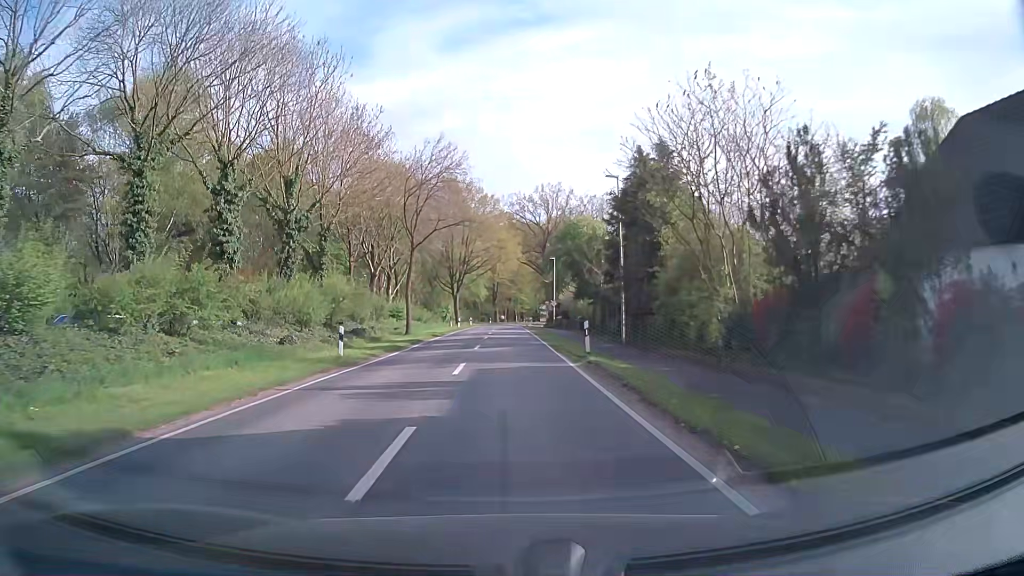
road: secondary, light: Day
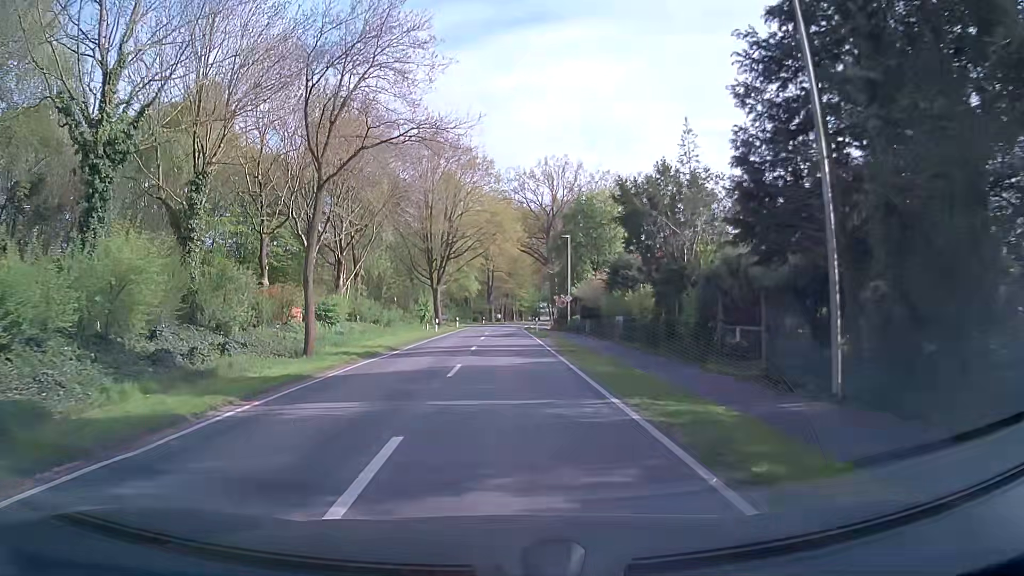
(0.0, +20.4) m; 0°
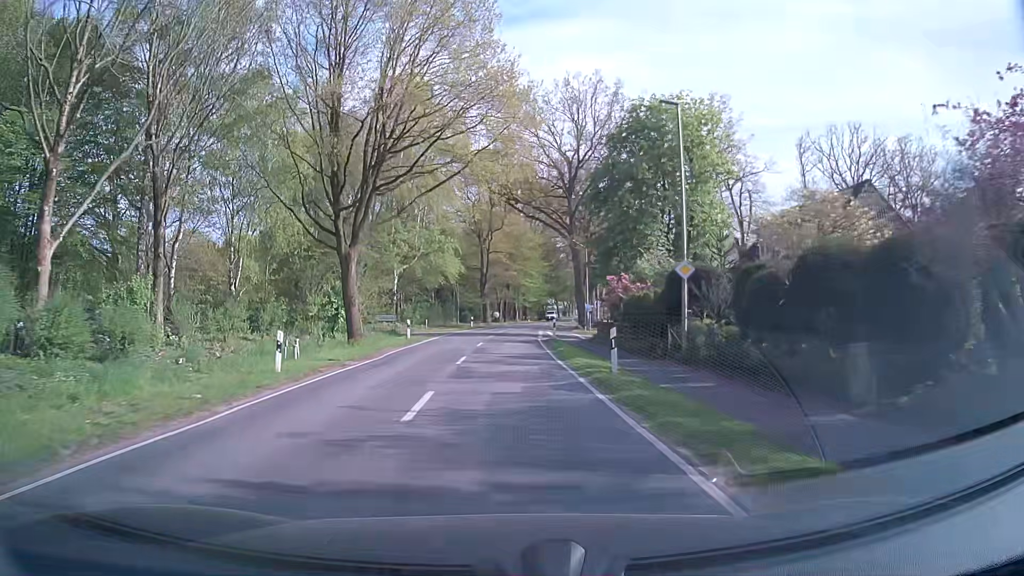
(-0.1, +35.4) m; 0°
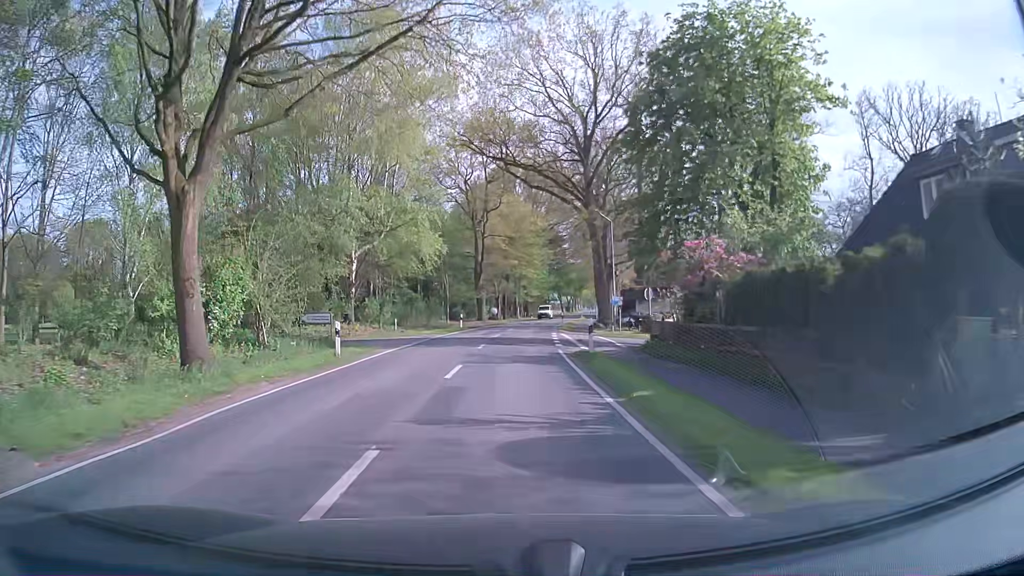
(+0.1, +14.7) m; +1°
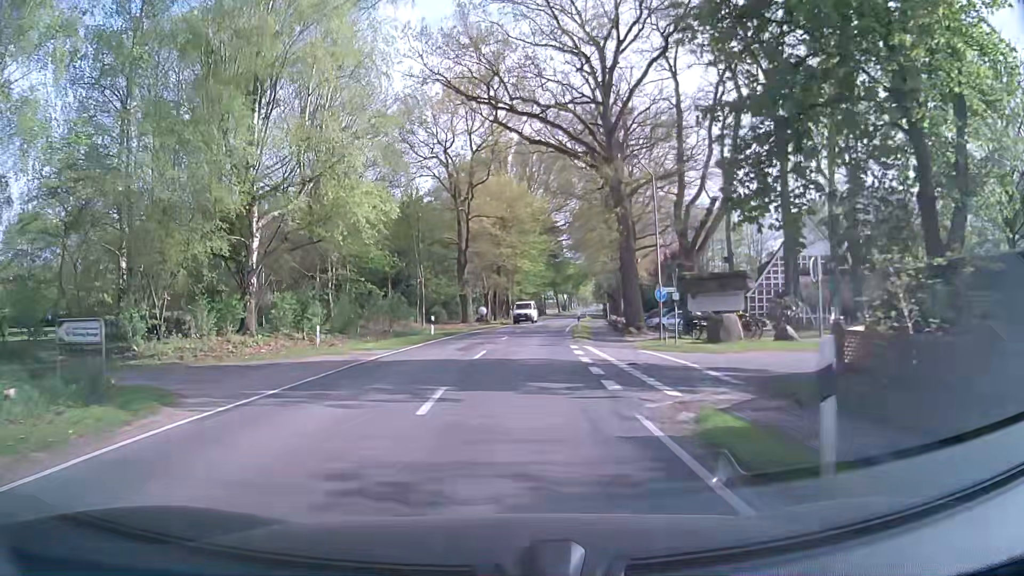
(-0.1, +15.0) m; 0°
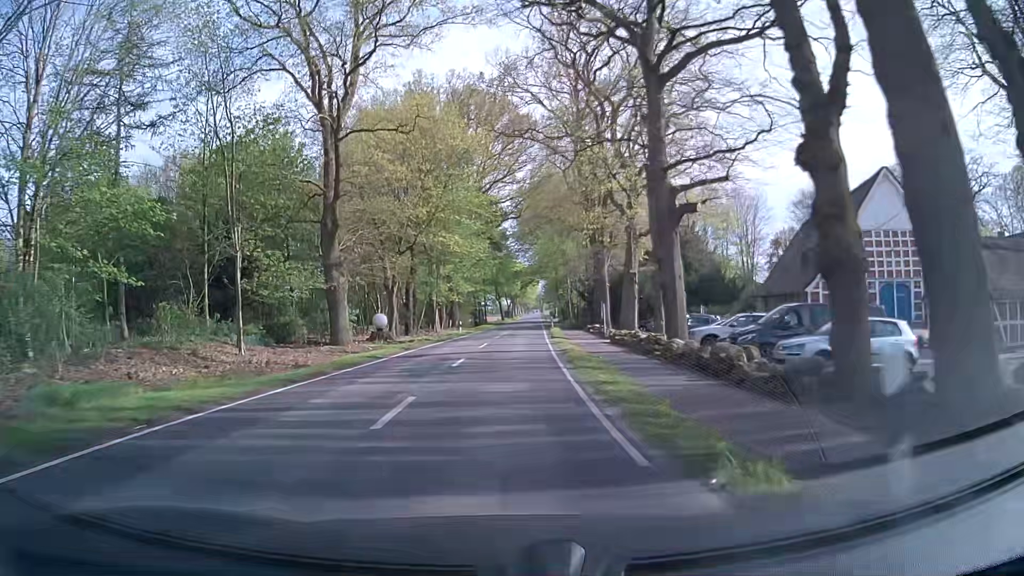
(+1.5, +30.0) m; +5°
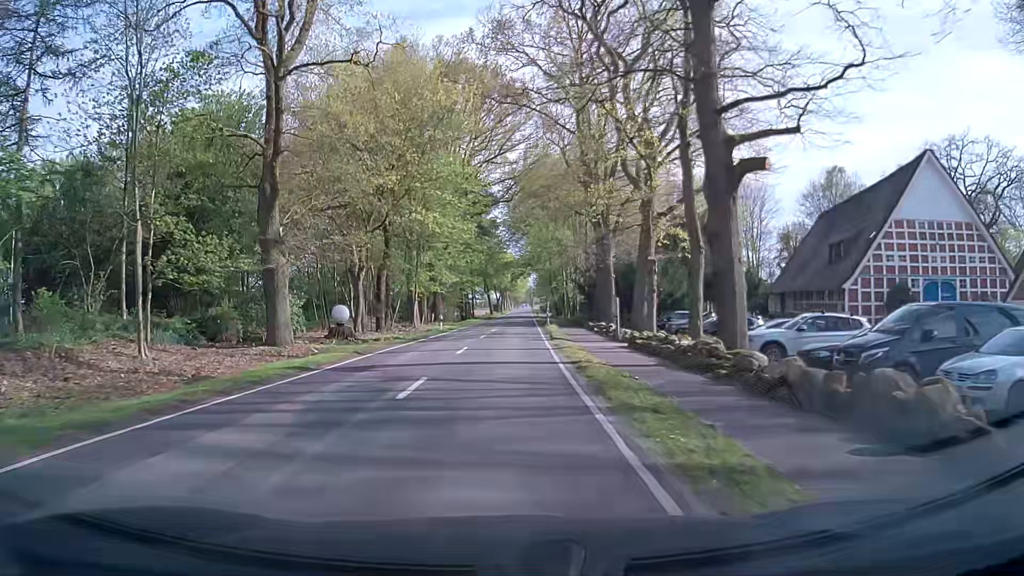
(+0.1, +7.5) m; +1°
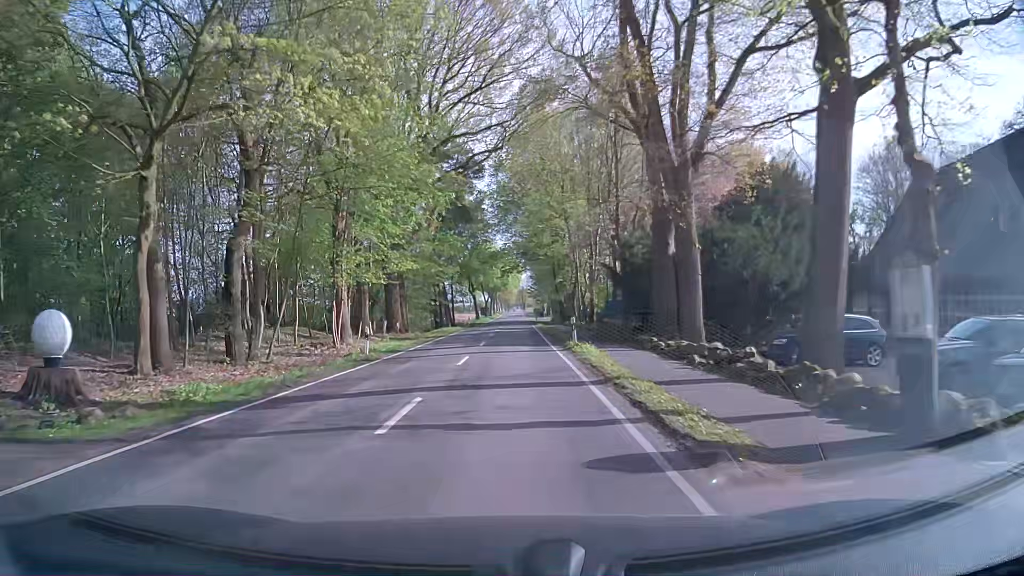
(+0.3, +22.5) m; +1°
(0, +10) (0, +20) (0, +30) (+1, +40) (+1, +50) (+1, +60) (+1, +70) (+1, +80) (+2, +90) (+2, +100) m
